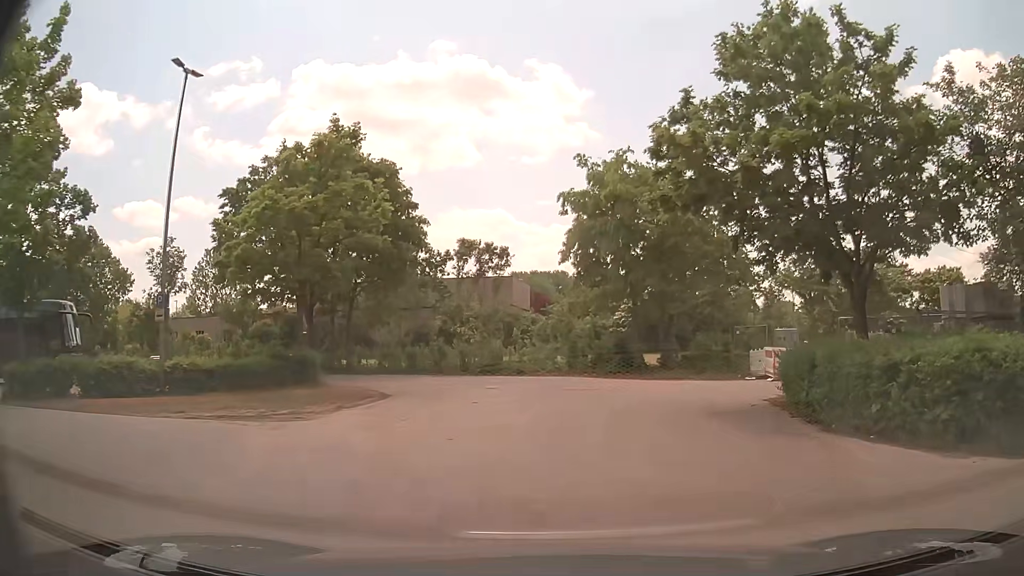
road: tertiary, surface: asphalt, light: Day
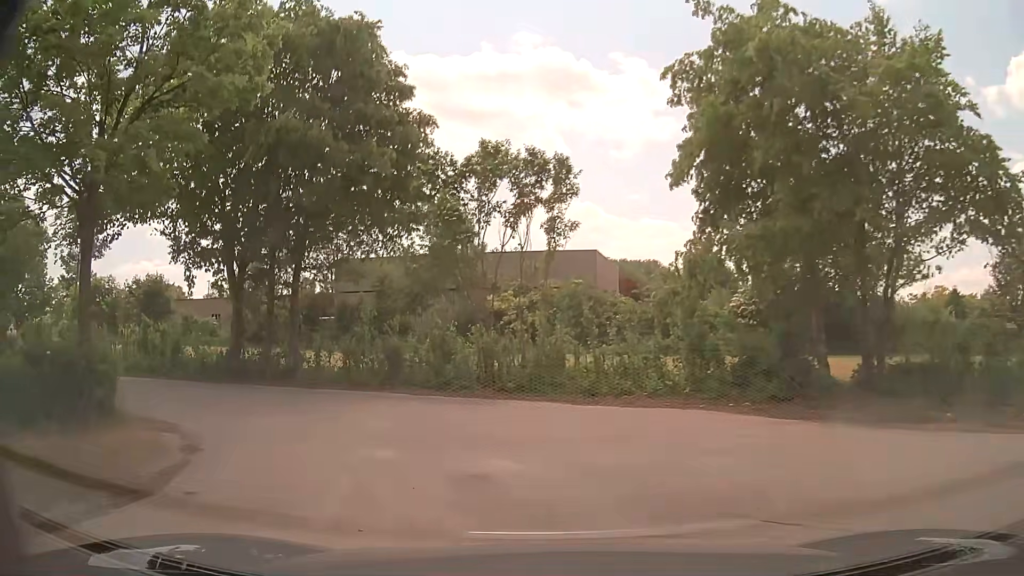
(-0.2, +14.4) m; -9°
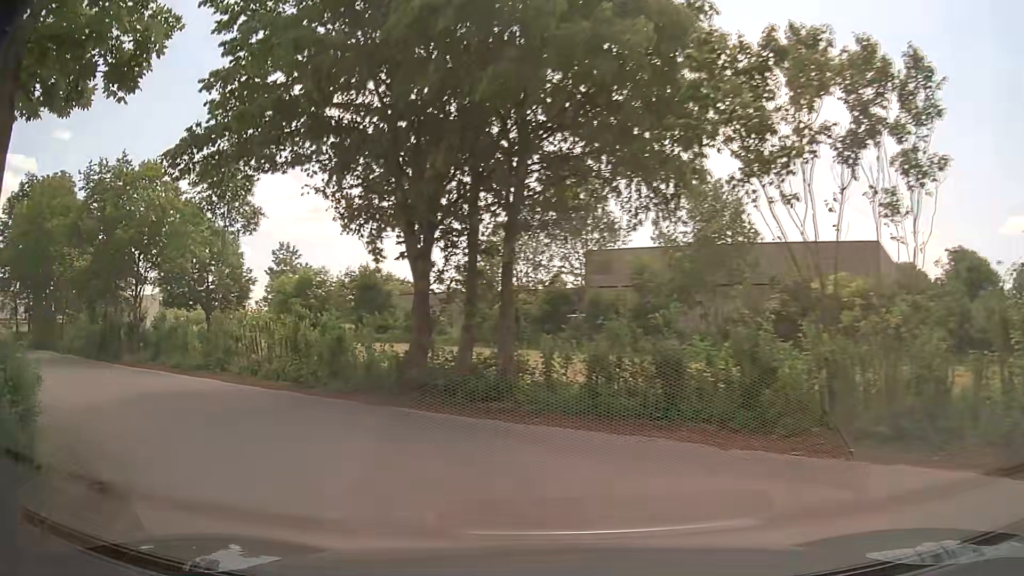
(-1.1, +6.7) m; -21°
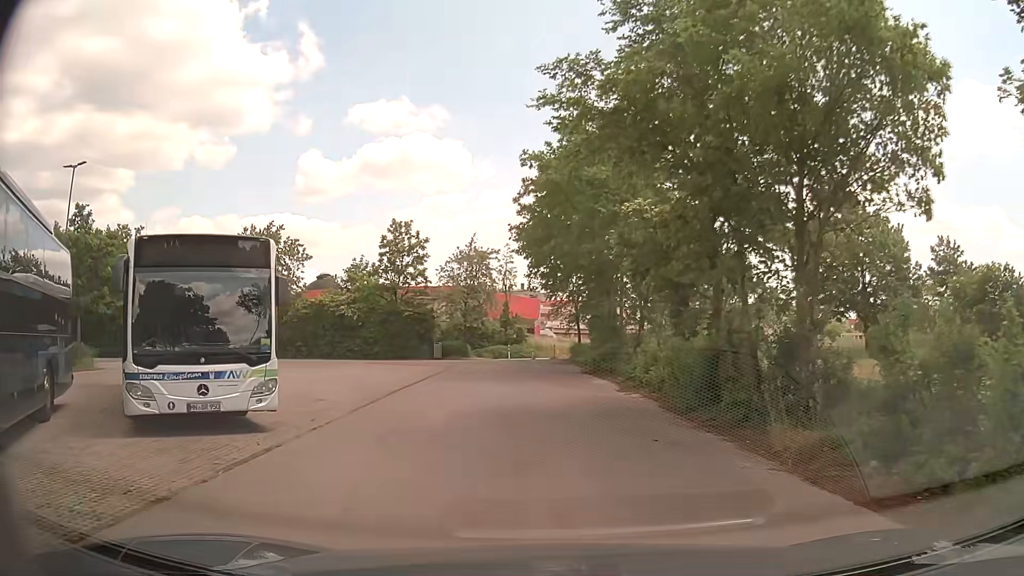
(-8.4, +13.6) m; -53°
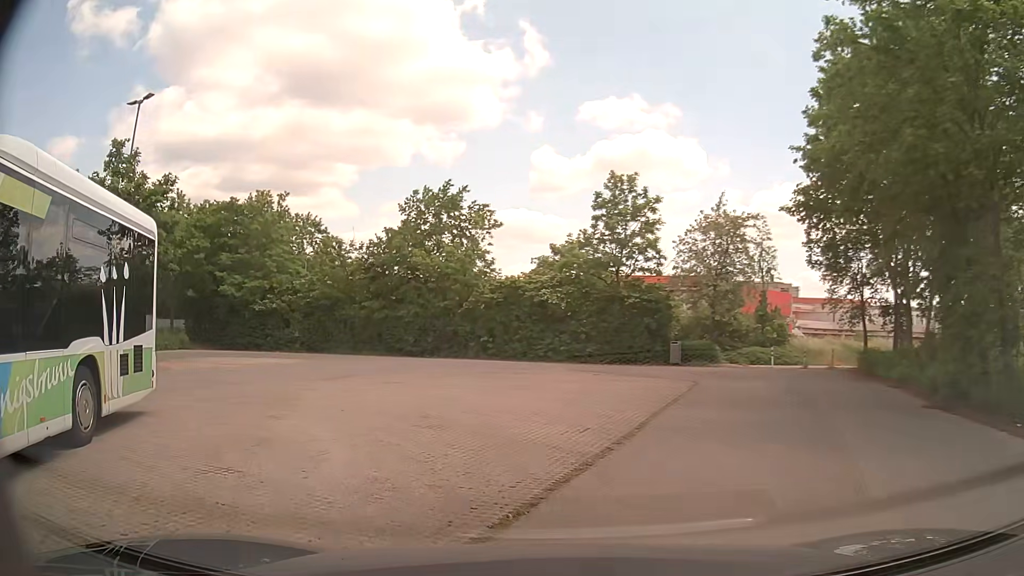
(-1.2, +12.4) m; -19°
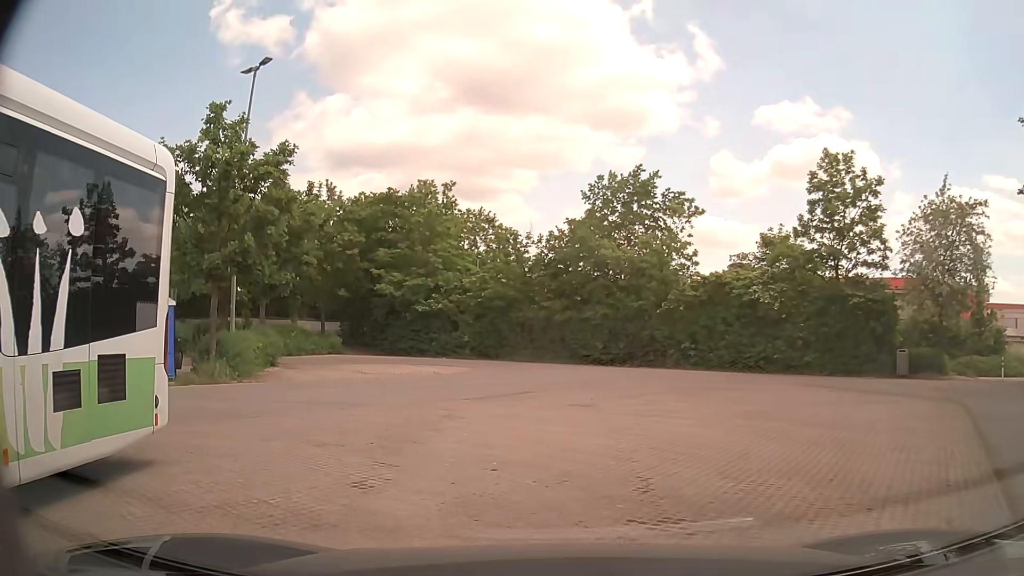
(-0.7, +4.8) m; -15°
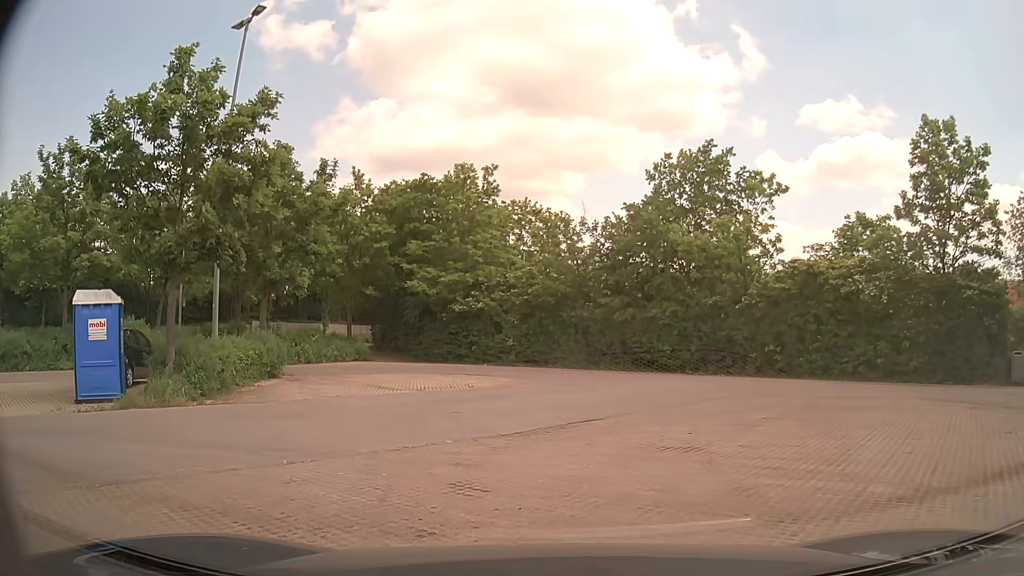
(-0.3, +4.5) m; -3°
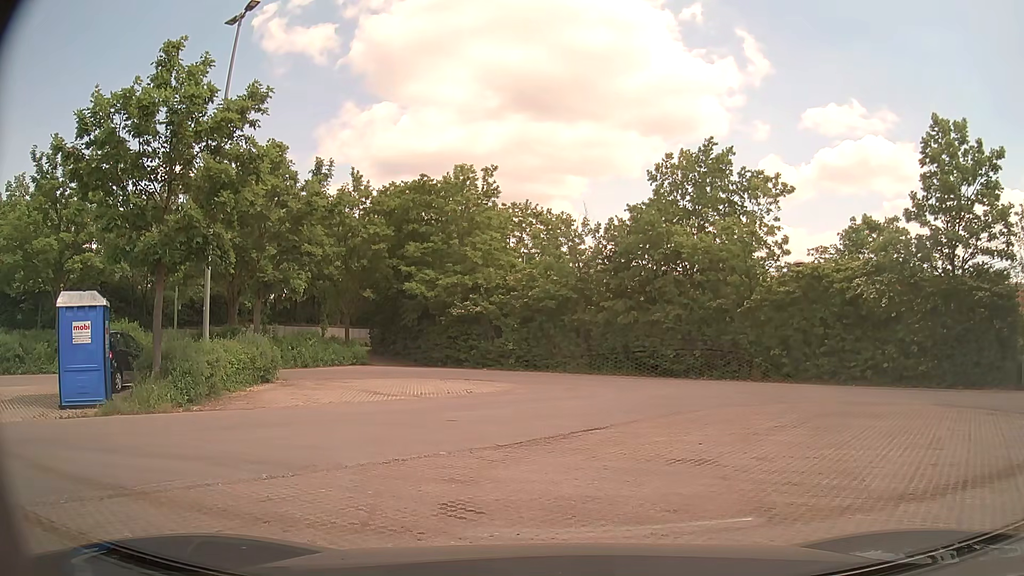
(0.0, +0.6) m; 0°
